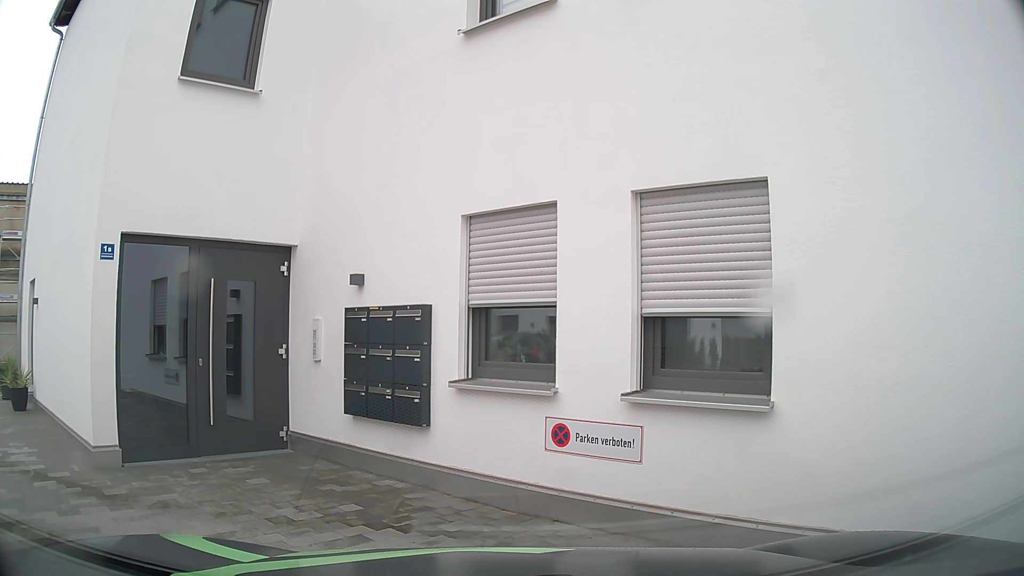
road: tertiary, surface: asphalt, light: Day
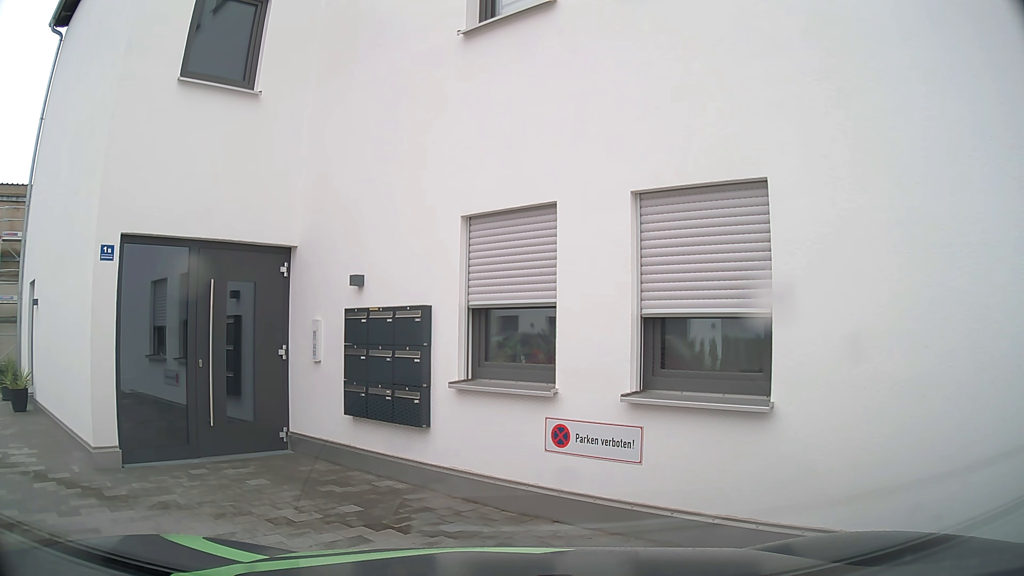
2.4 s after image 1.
(0.0, 0.0) m; 0°
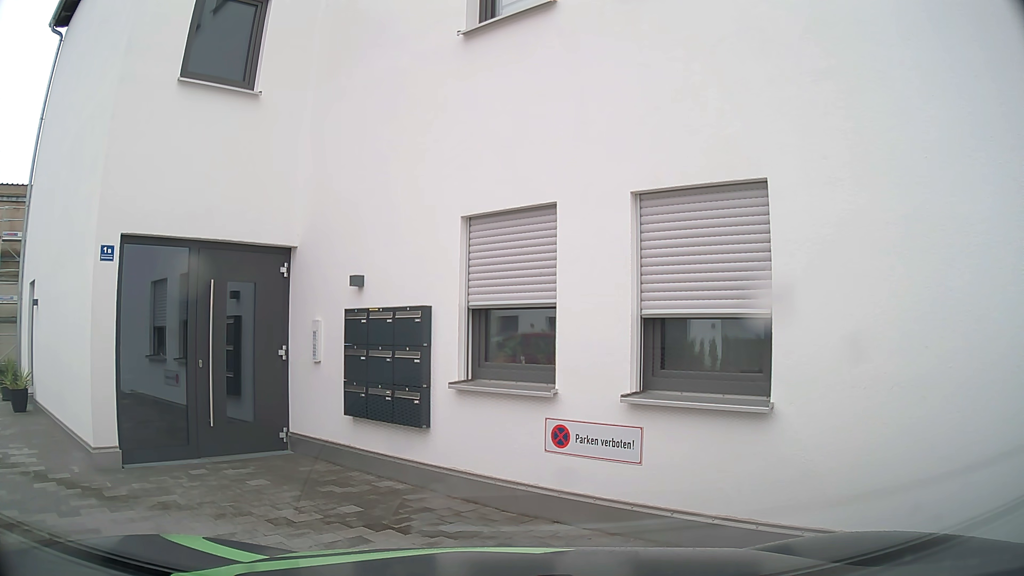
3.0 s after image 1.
(0.0, 0.0) m; 0°
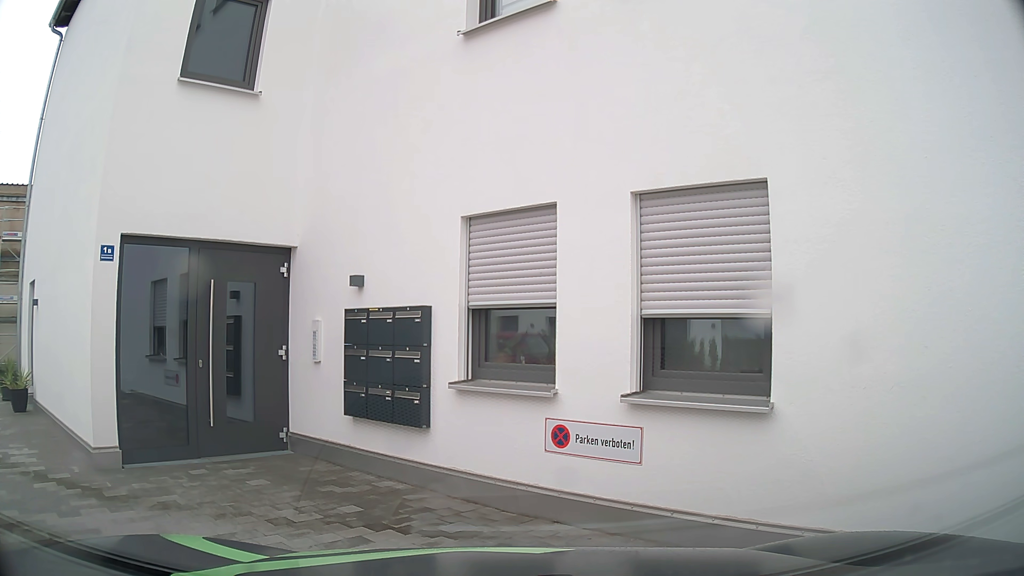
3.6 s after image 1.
(0.0, 0.0) m; 0°
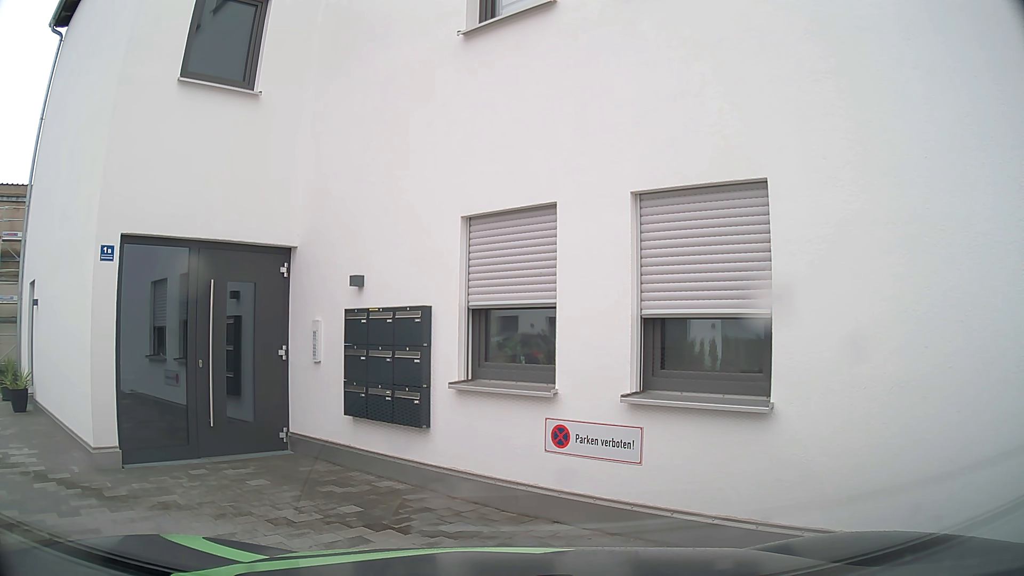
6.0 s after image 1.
(0.0, 0.0) m; 0°
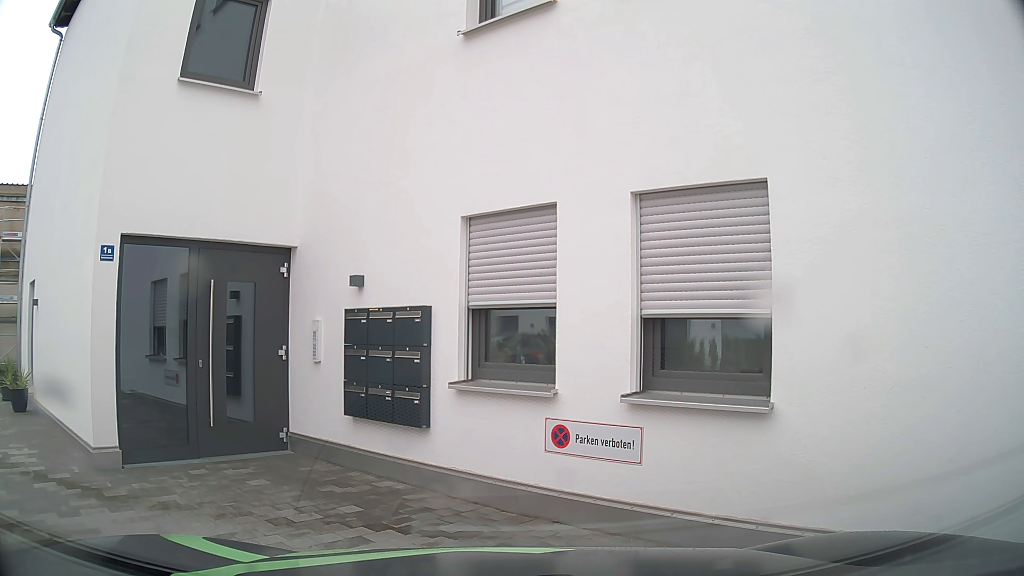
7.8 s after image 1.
(0.0, 0.0) m; 0°
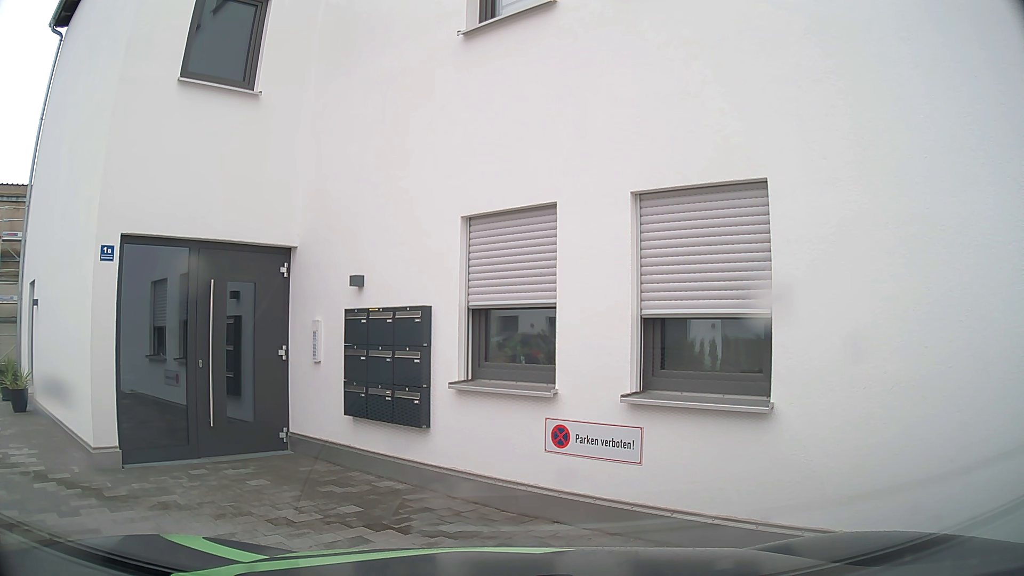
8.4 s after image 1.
(0.0, 0.0) m; 0°
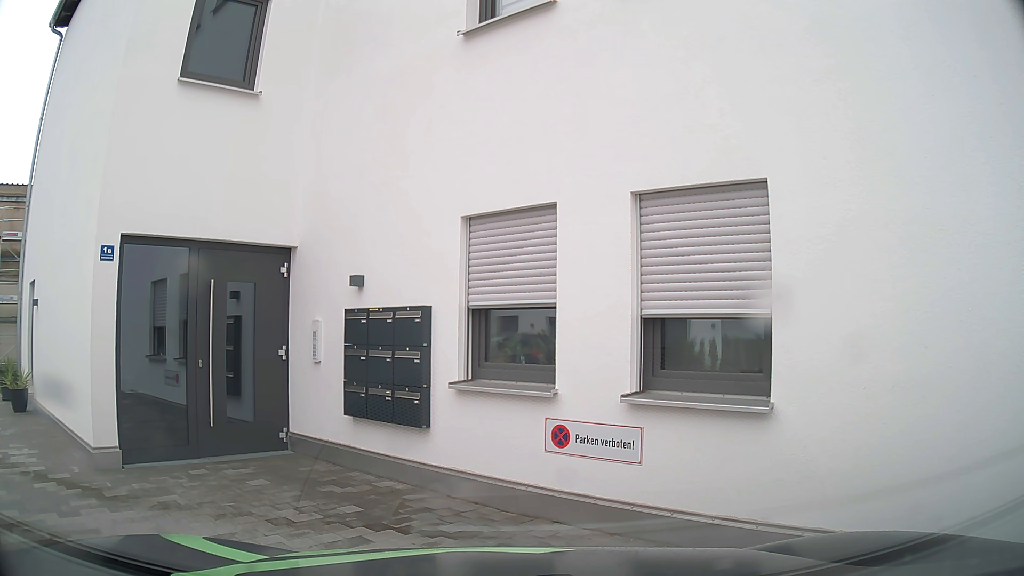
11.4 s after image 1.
(0.0, 0.0) m; 0°
